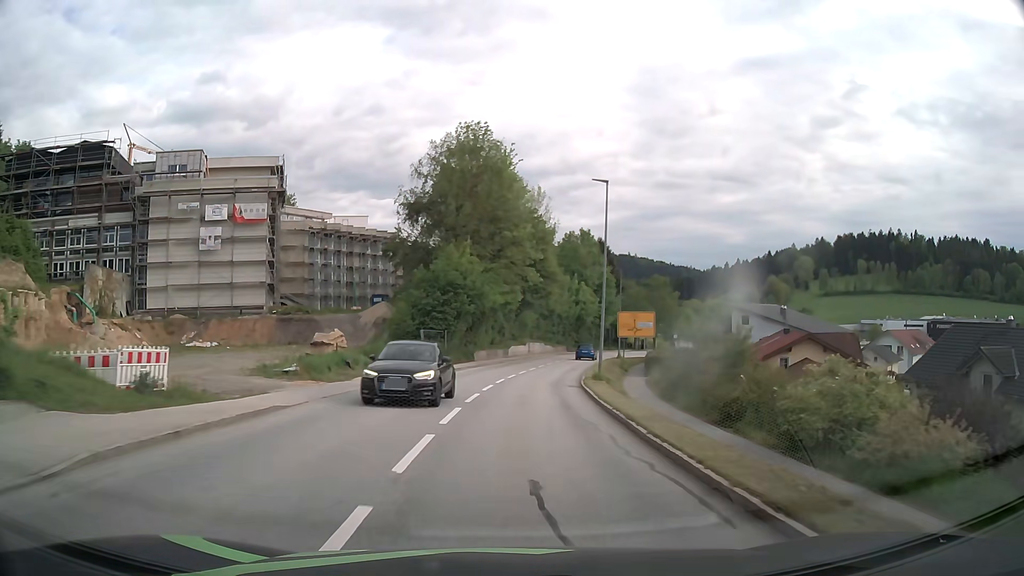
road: tertiary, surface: asphalt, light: Day
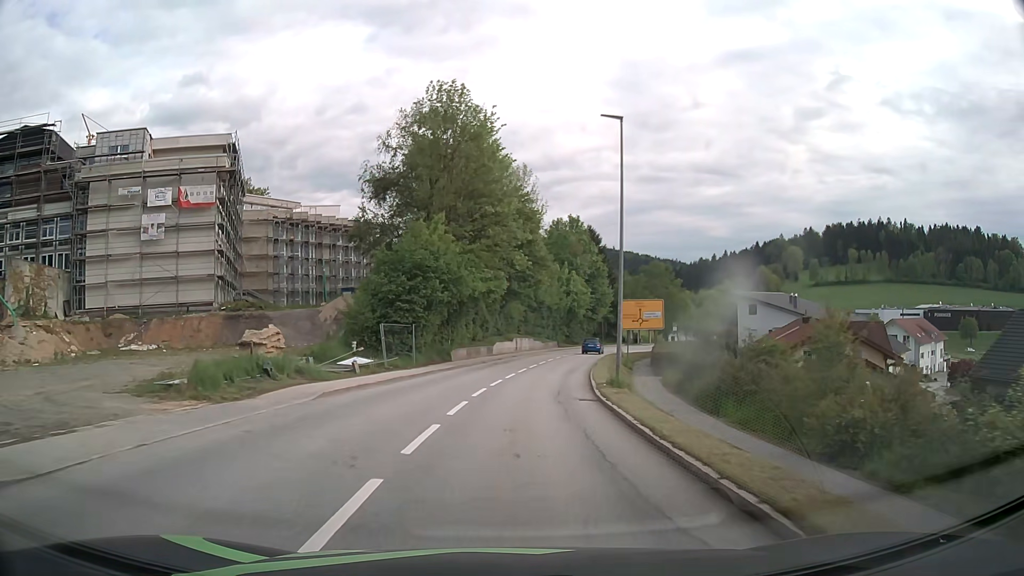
(+0.1, +8.0) m; +1°
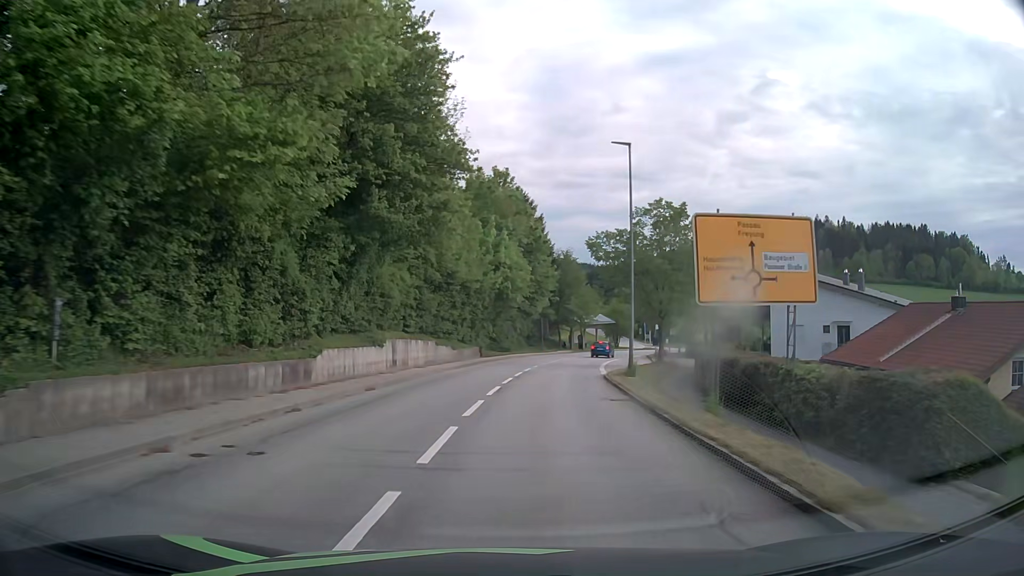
(+1.7, +32.2) m; +7°
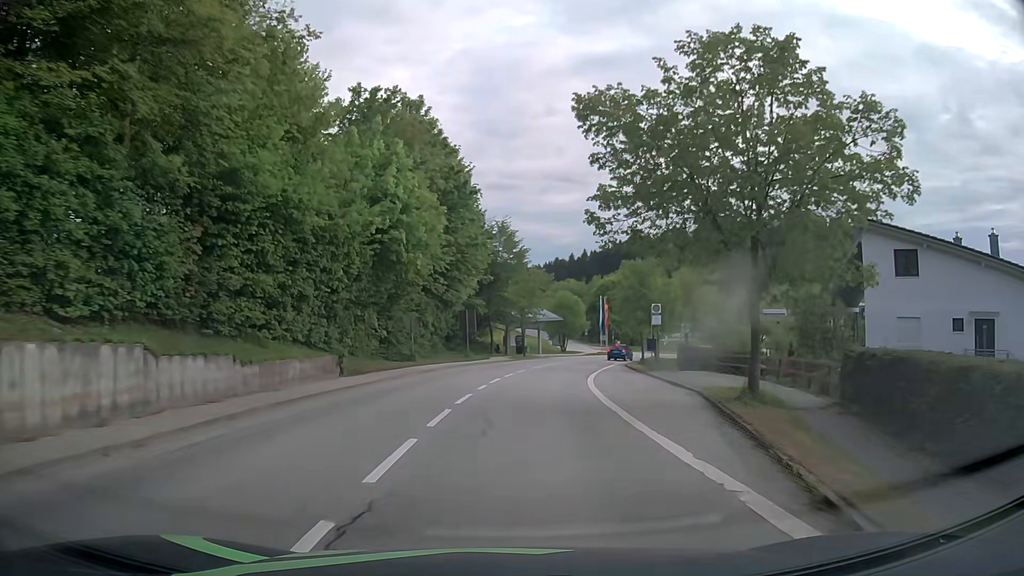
(+1.2, +23.5) m; +6°
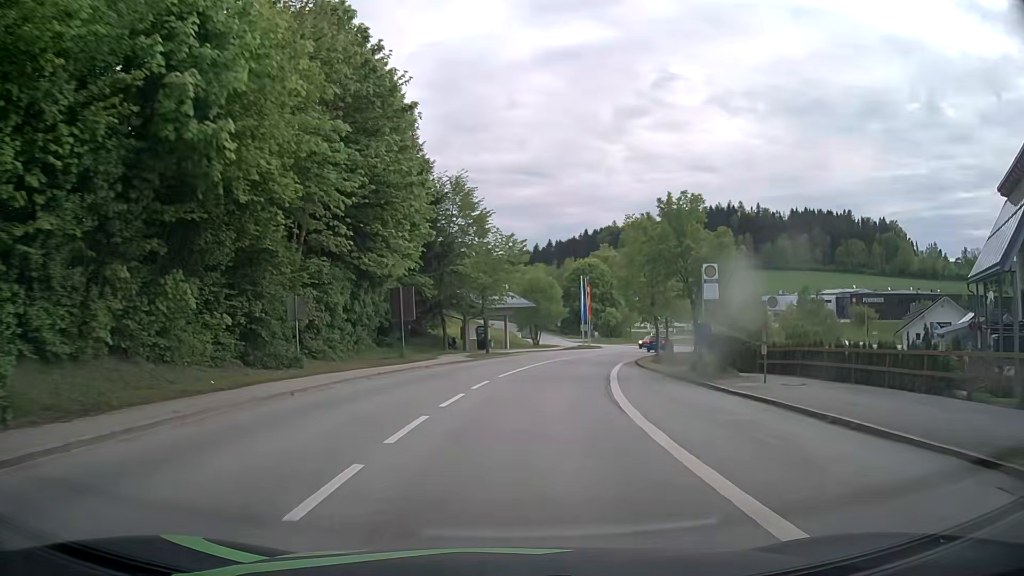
(+0.4, +15.7) m; +3°
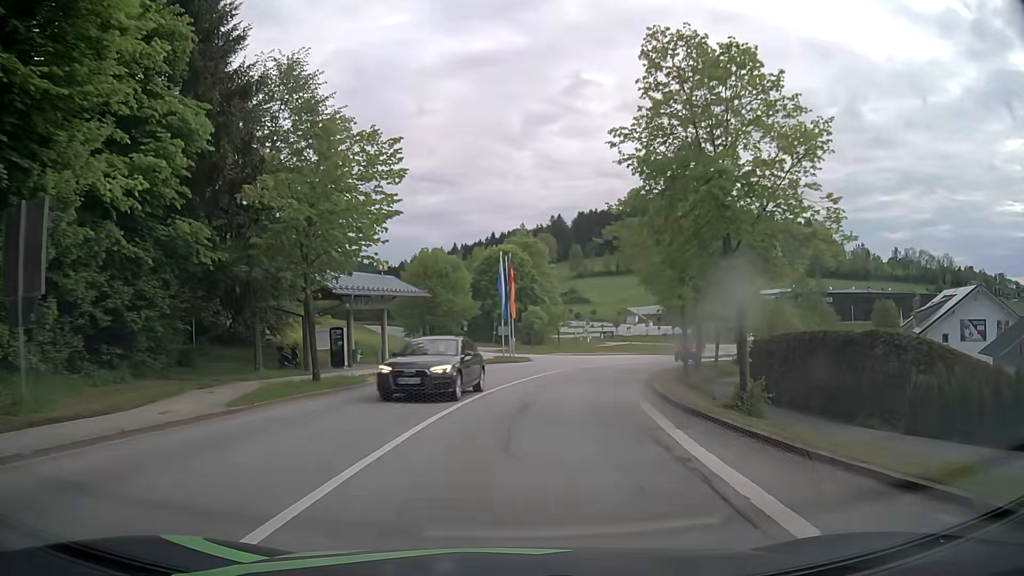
(+1.3, +22.8) m; +8°
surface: paved
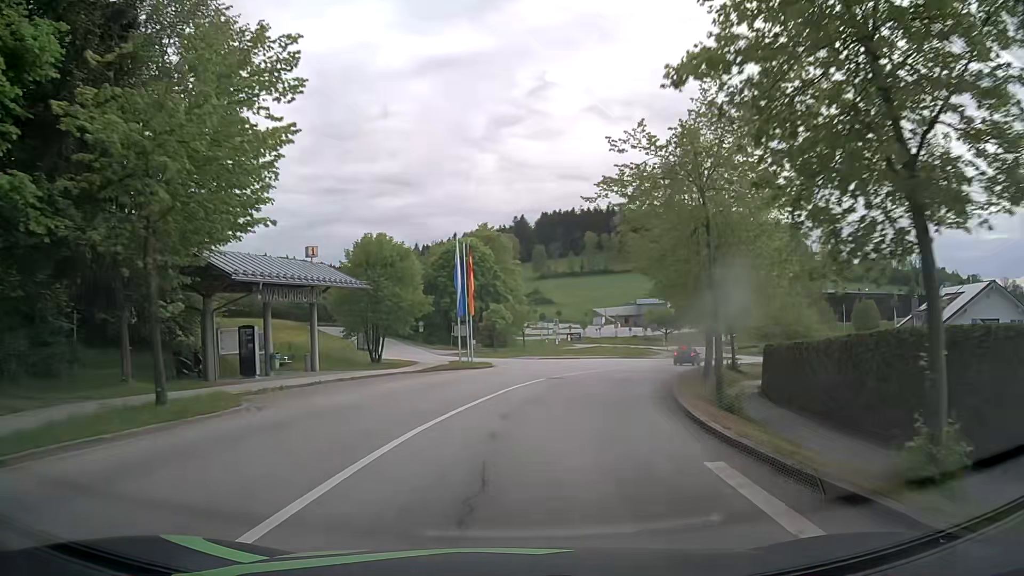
(+0.2, +7.4) m; +3°
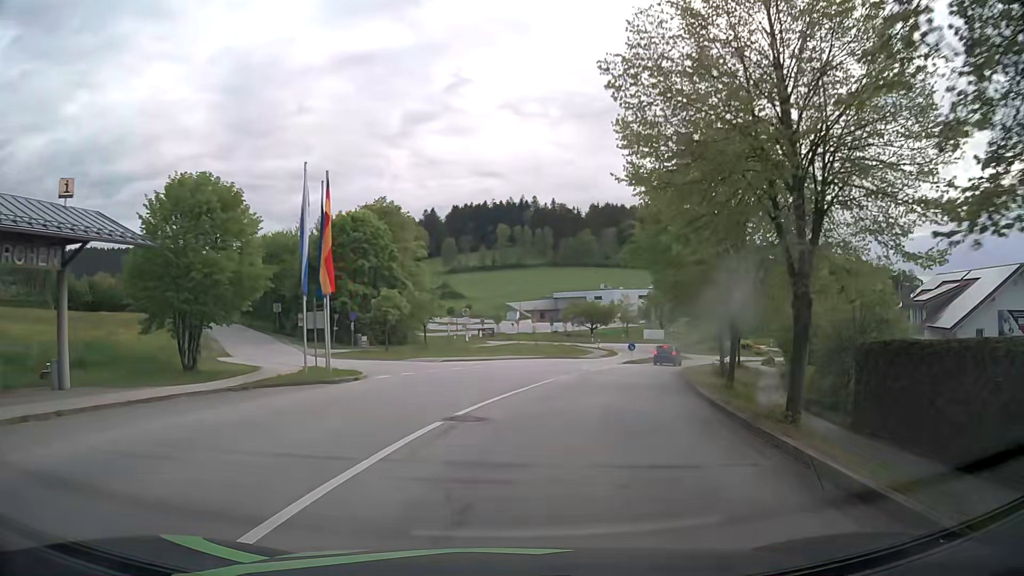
(+0.9, +14.5) m; +7°
